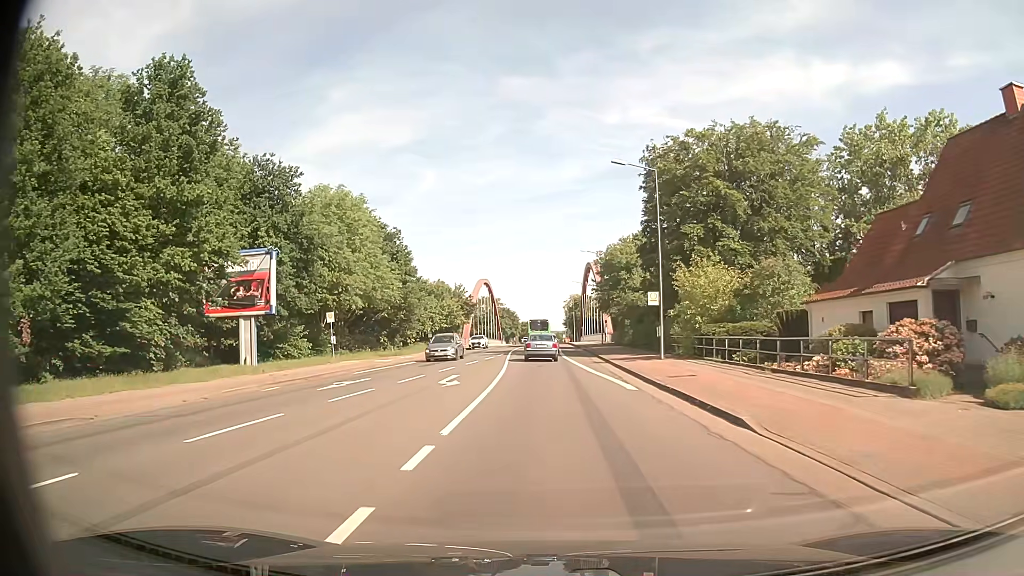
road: secondary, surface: asphalt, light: Day
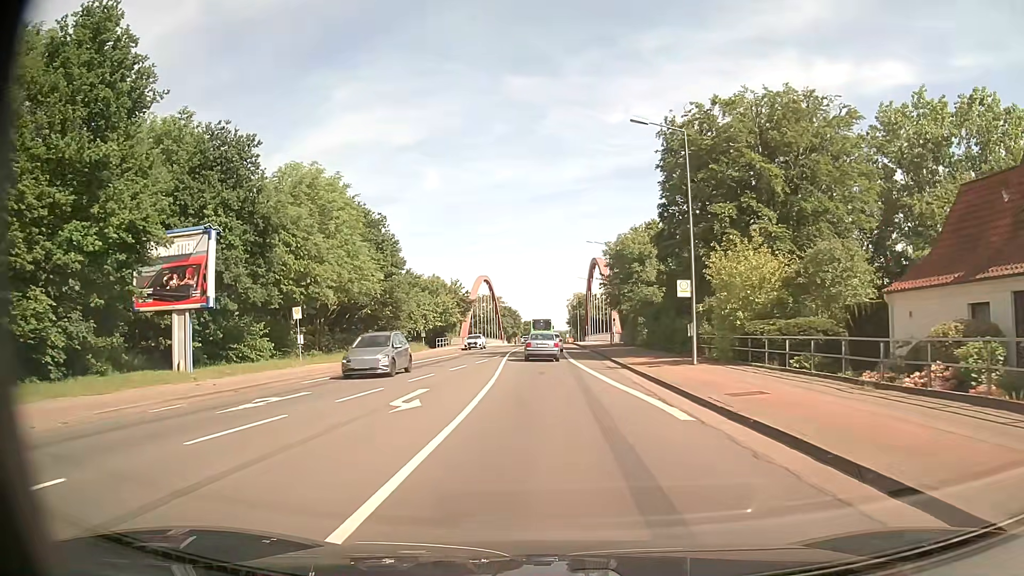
(0.0, +6.5) m; 0°
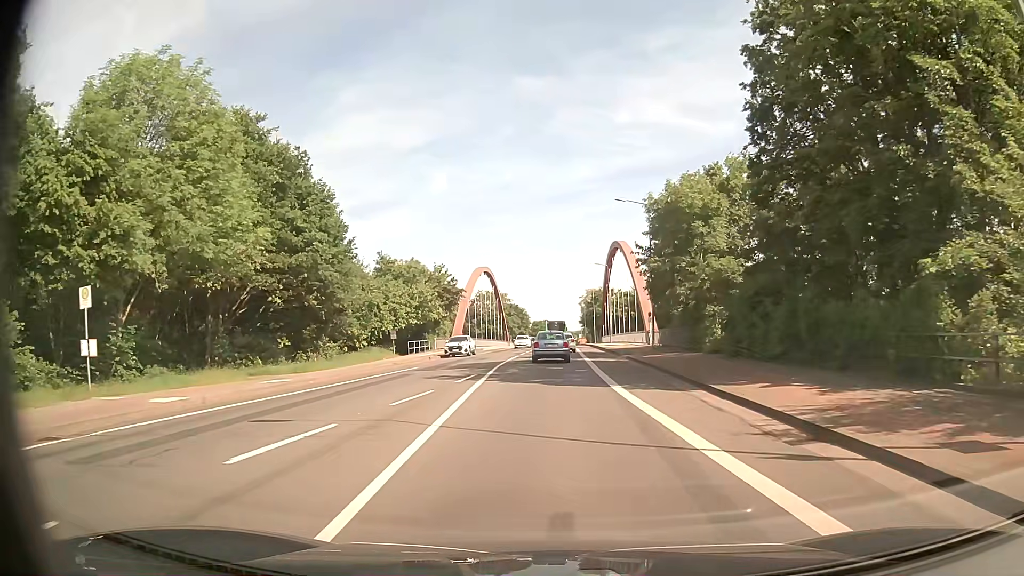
(-0.1, +19.5) m; 0°
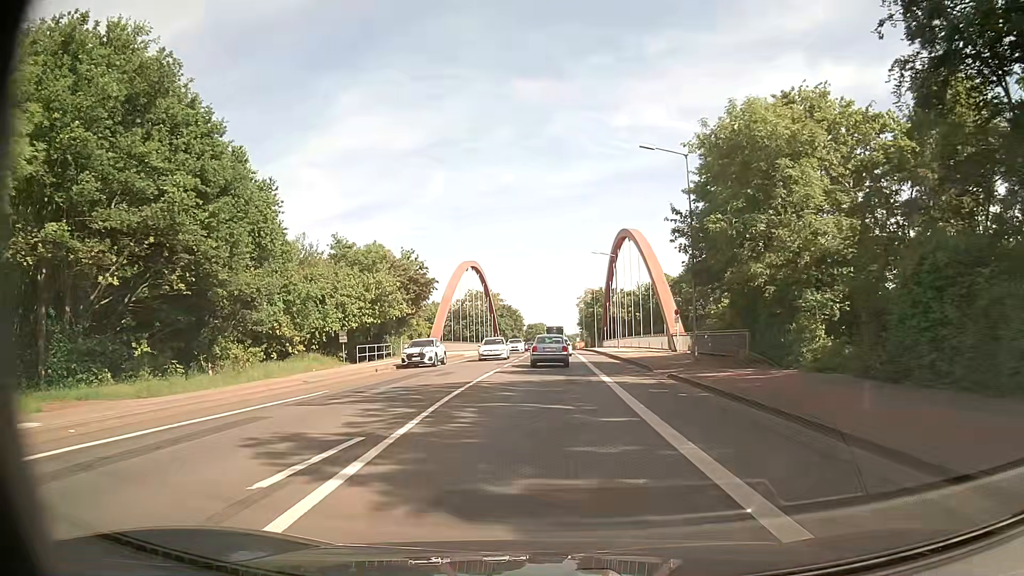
(-0.1, +13.3) m; 0°
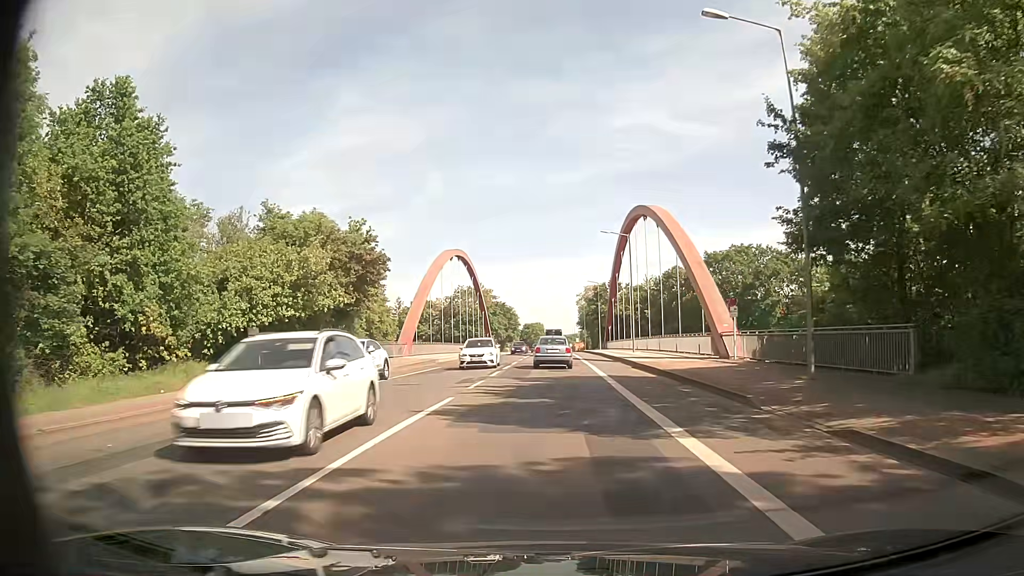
(+0.1, +13.7) m; 0°
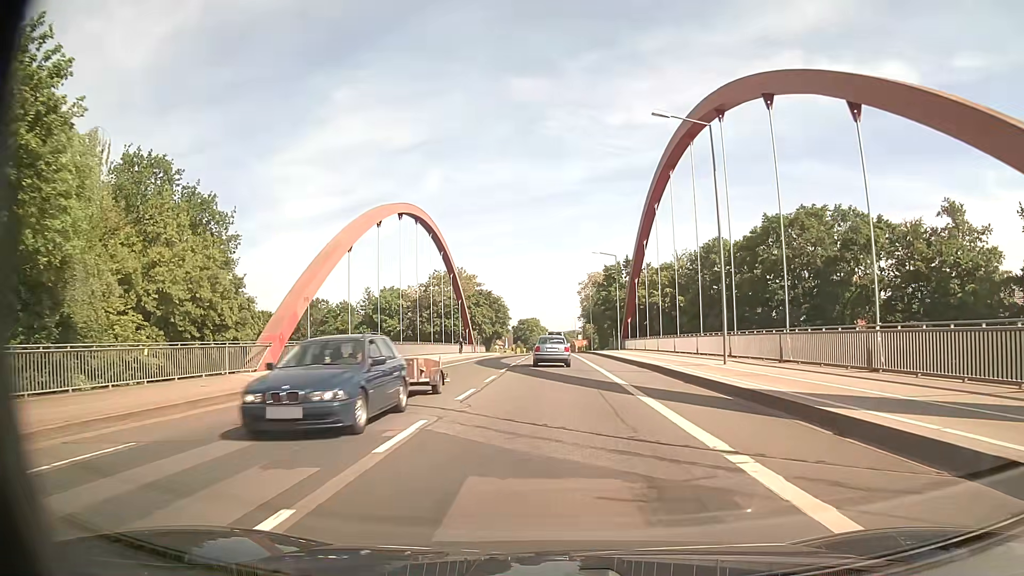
(+0.3, +28.5) m; +1°
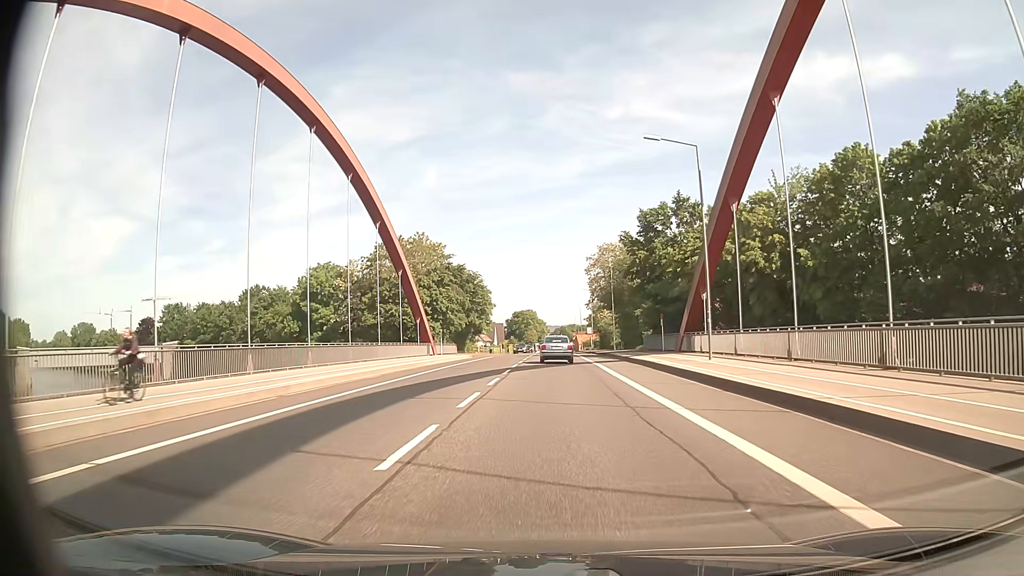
(0.0, +37.4) m; 0°
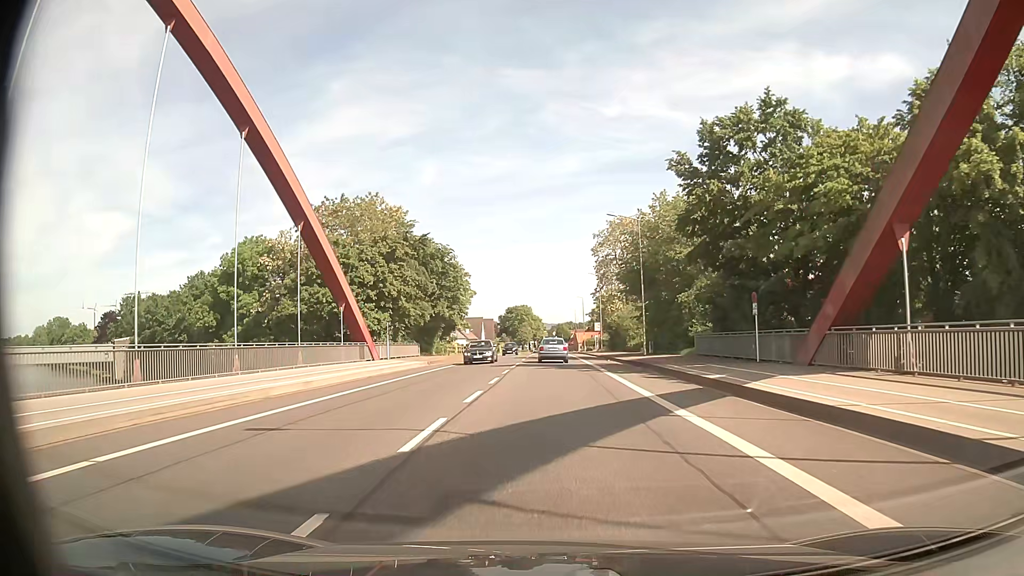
(+0.1, +23.3) m; 0°
(0, +10) (0, +20) (0, +30) (0, +40) (0, +50) (0, +60) (0, +70) (0, +80) (0, +90) (0, +100) m
